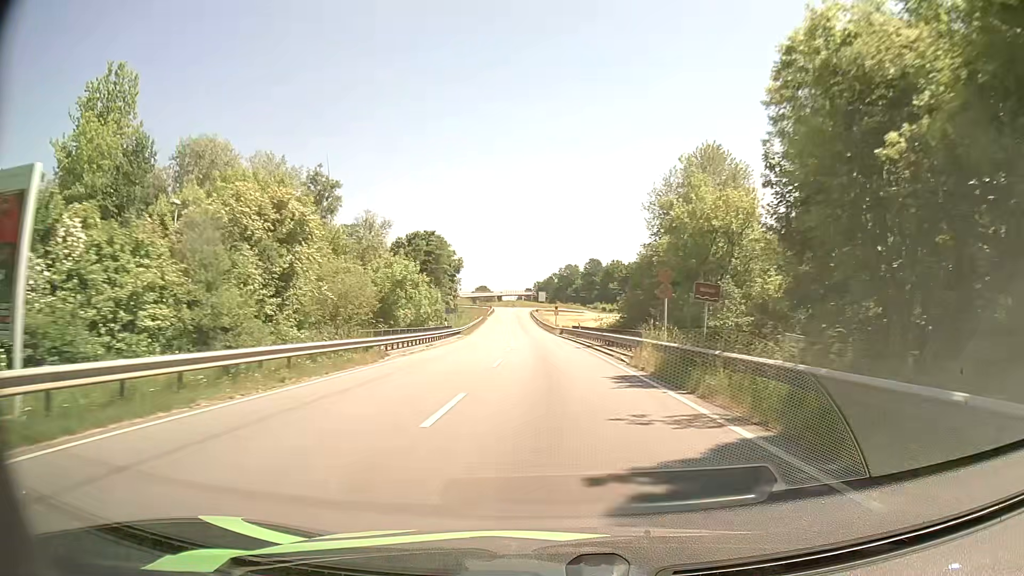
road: primary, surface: asphalt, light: Day
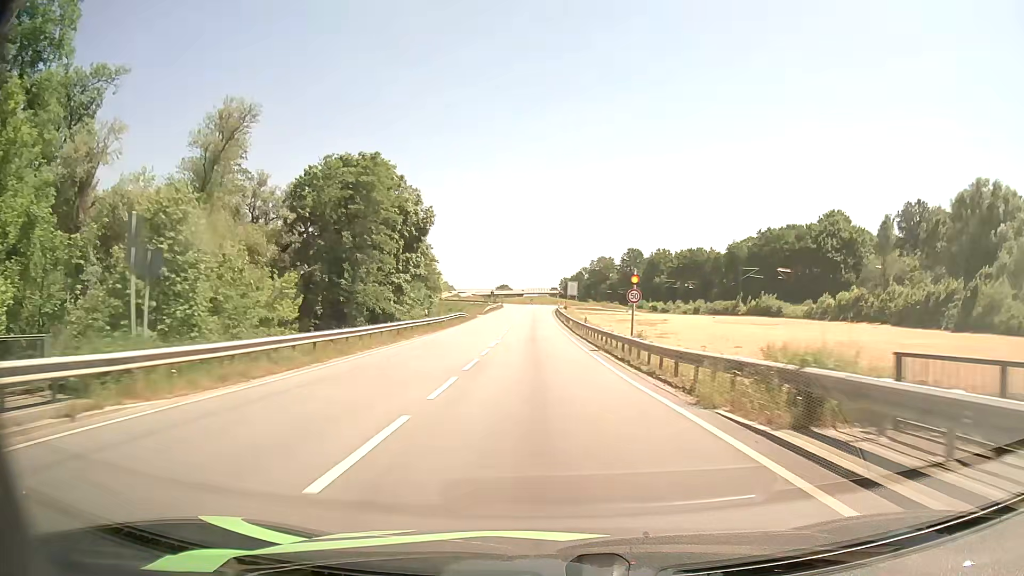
(-1.5, +58.2) m; -2°
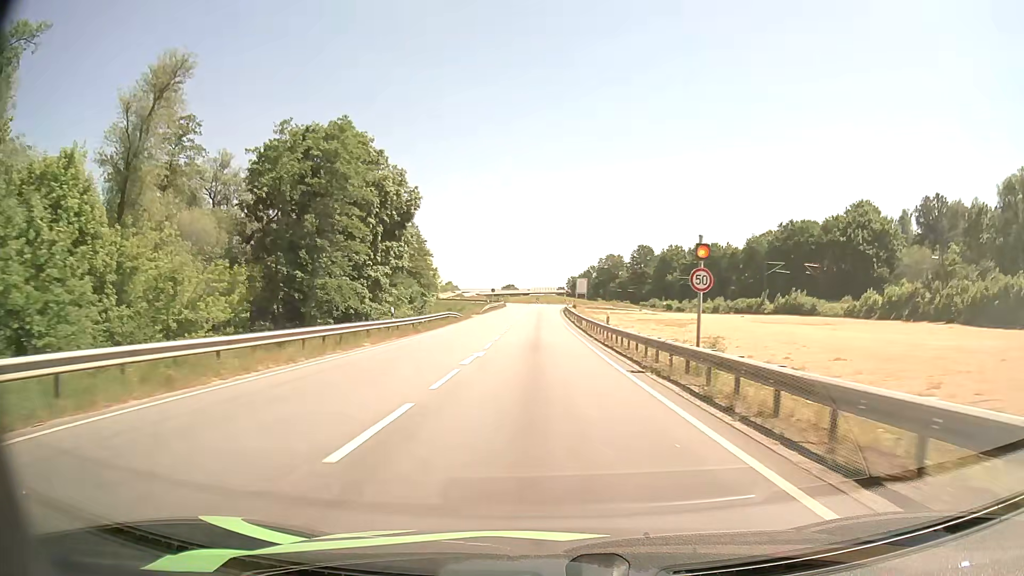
(-0.1, +11.2) m; 0°
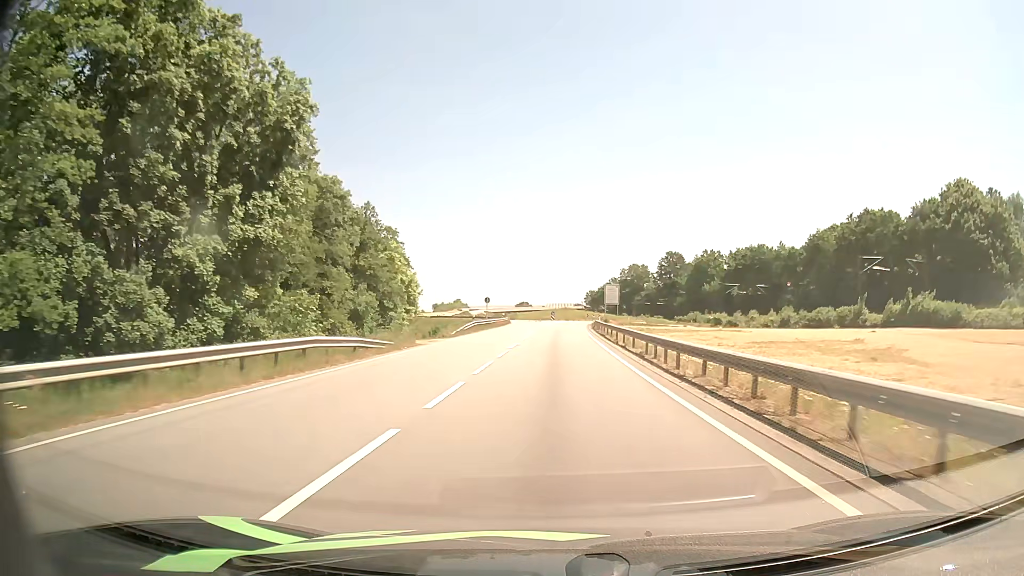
(-0.5, +31.9) m; -2°
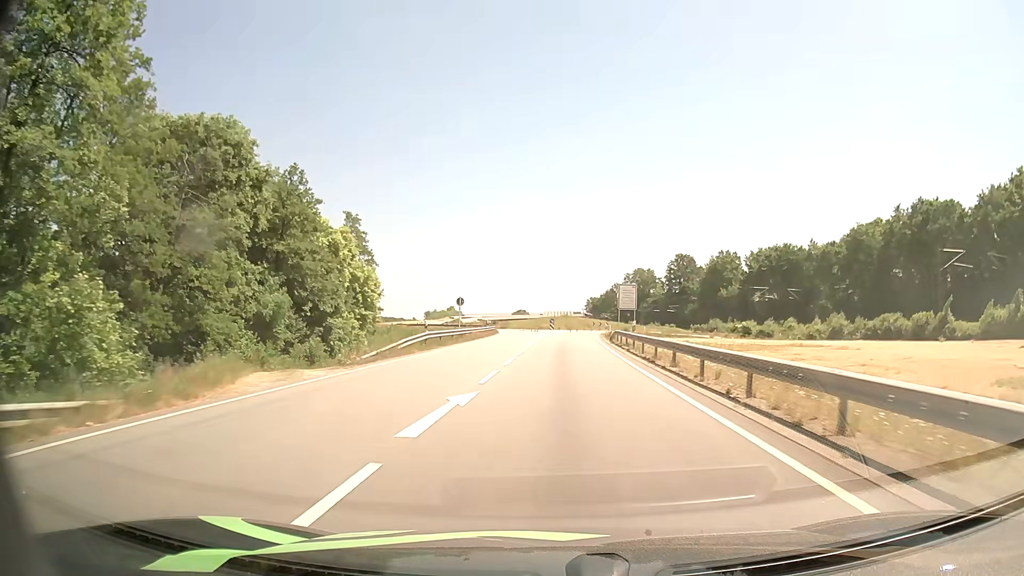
(0.0, +19.9) m; 0°
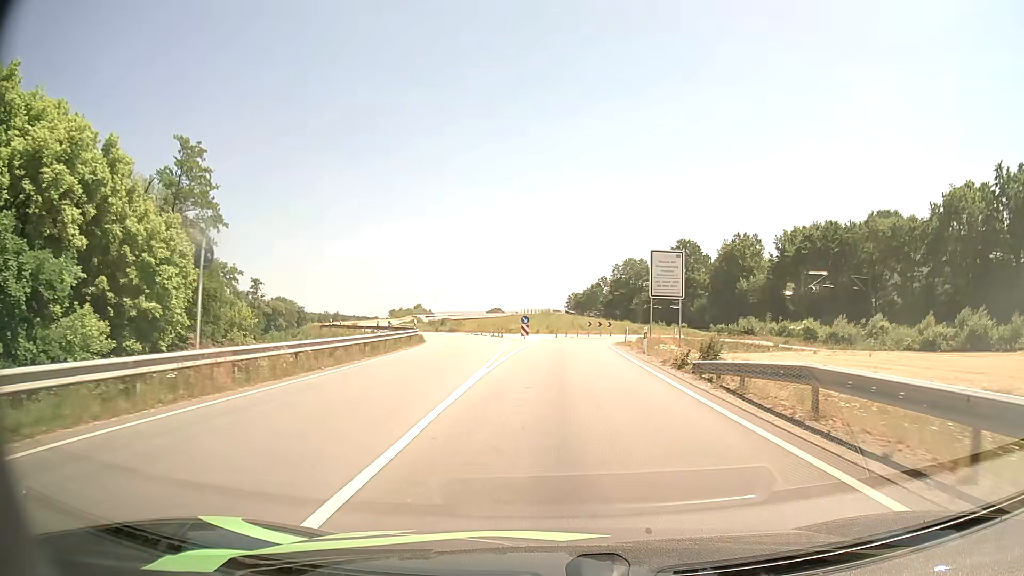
(+0.6, +34.4) m; +2°
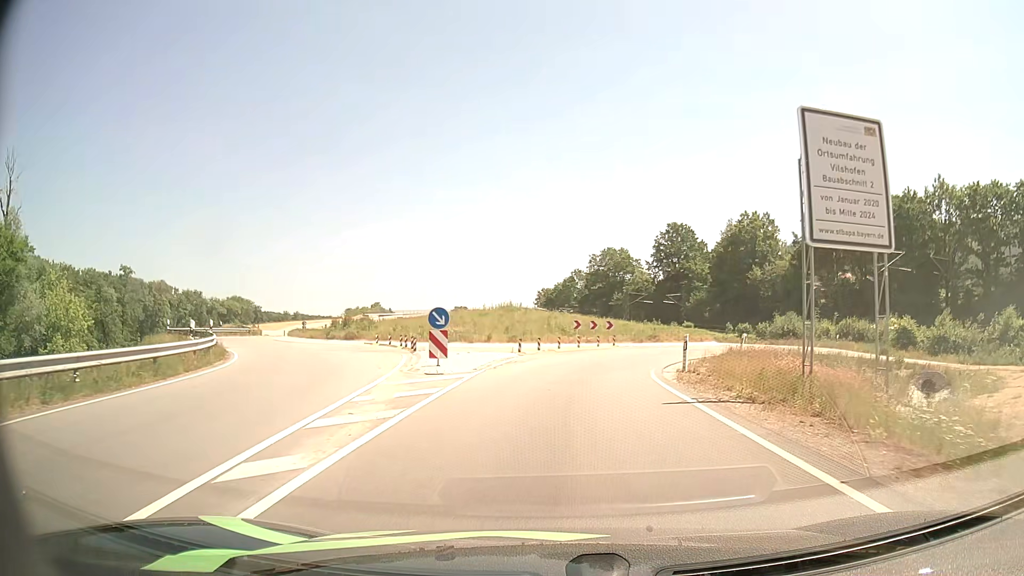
(+0.5, +26.5) m; +3°
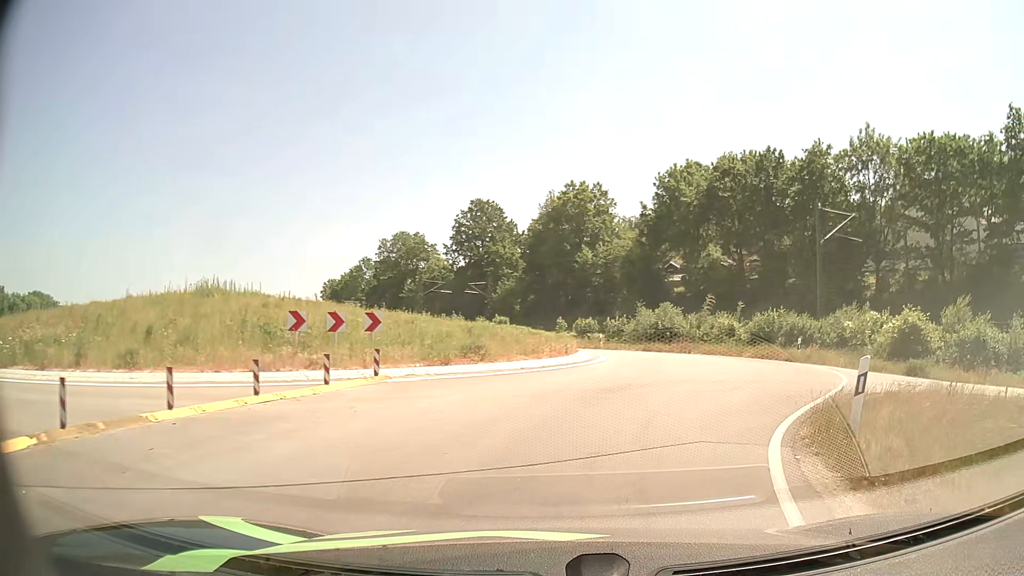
(+2.2, +23.1) m; +17°
(+1, +10) (+3, +20) (+4, +30) (+1, +39) (-5, +47) (-11, +55) (-16, +64) (-20, +73) (-24, +82) (-29, +91) m
